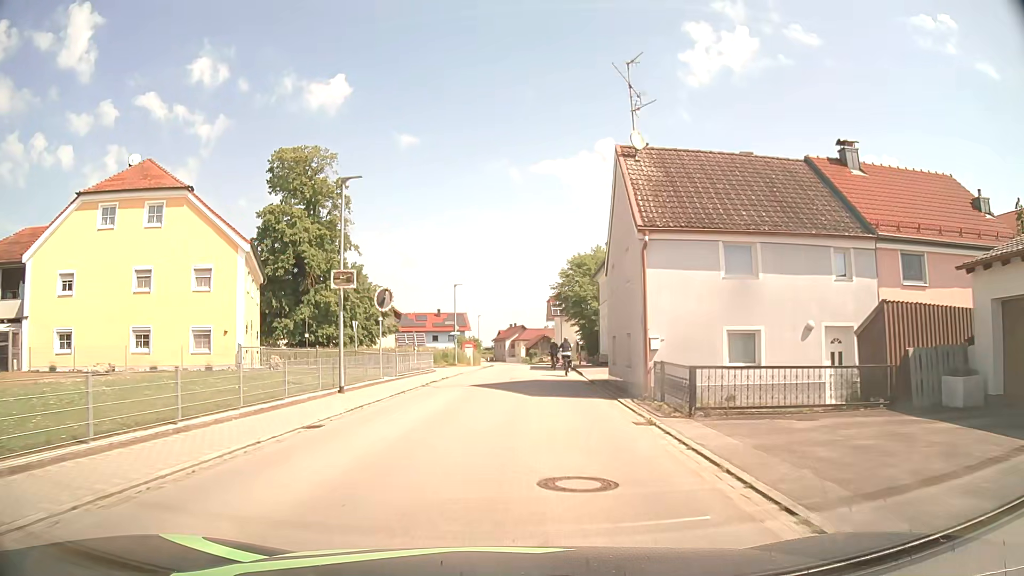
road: secondary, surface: asphalt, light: Day
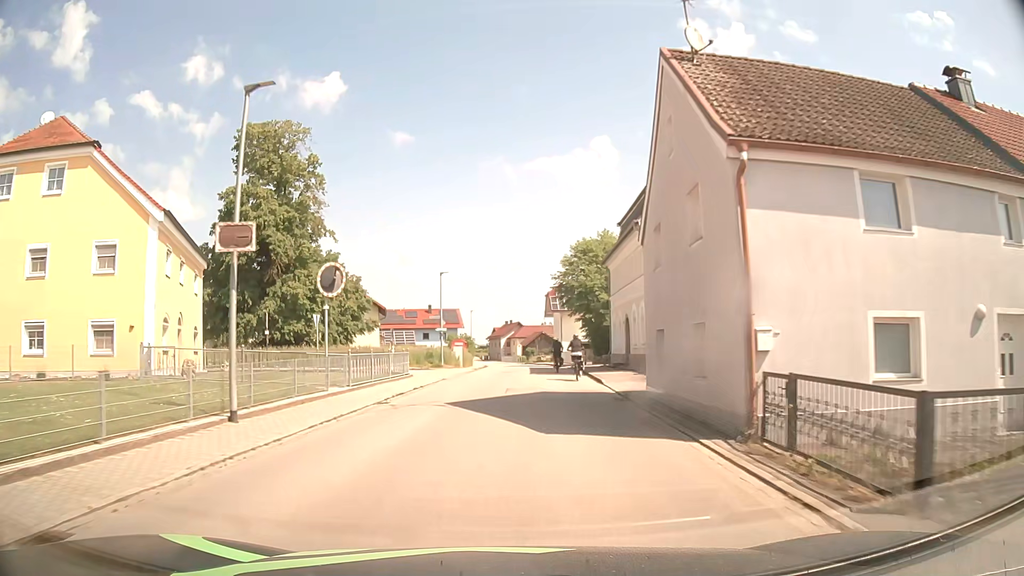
(+0.1, +7.5) m; 0°
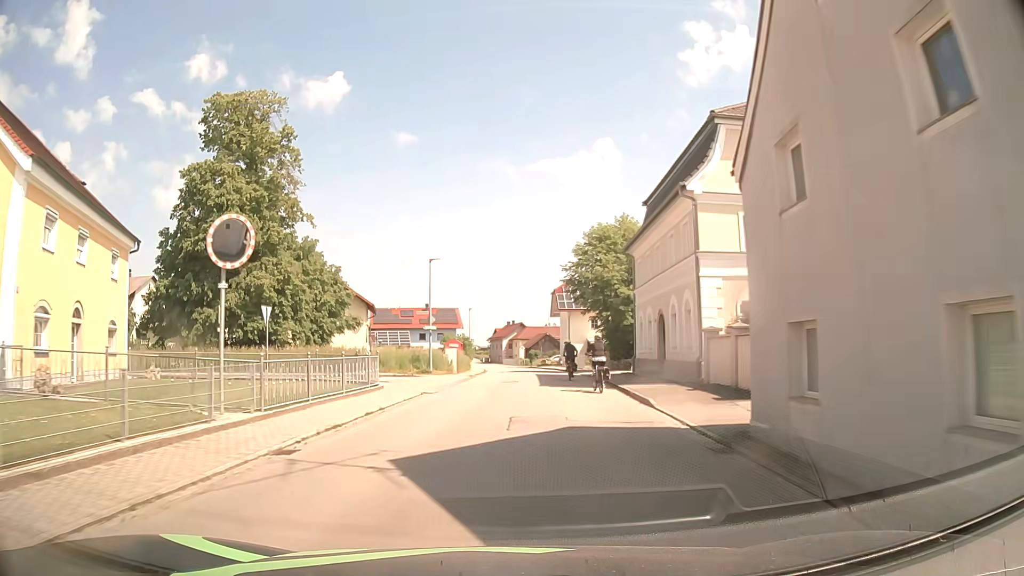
(0.0, +7.6) m; 0°
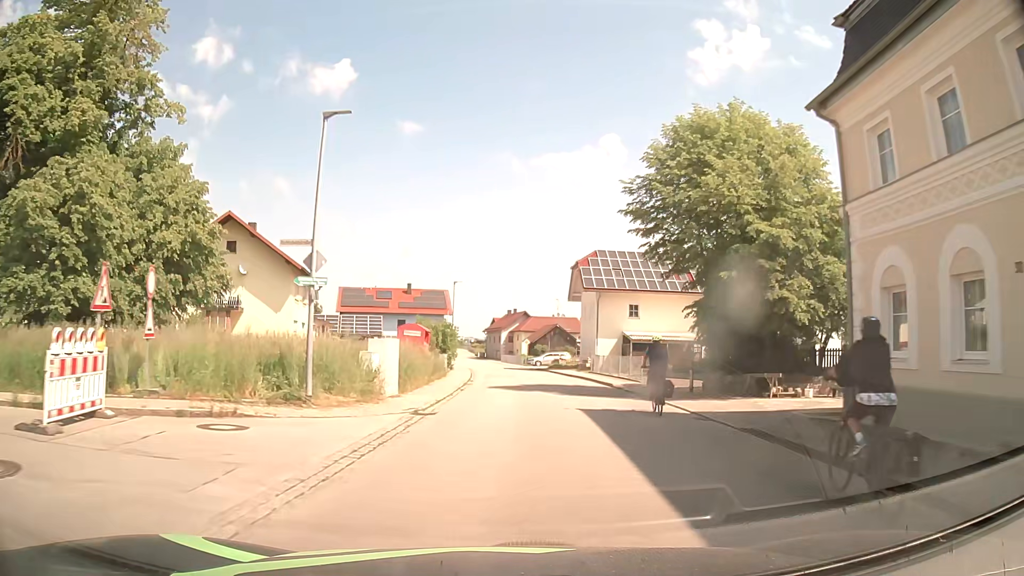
(-0.1, +22.8) m; 0°
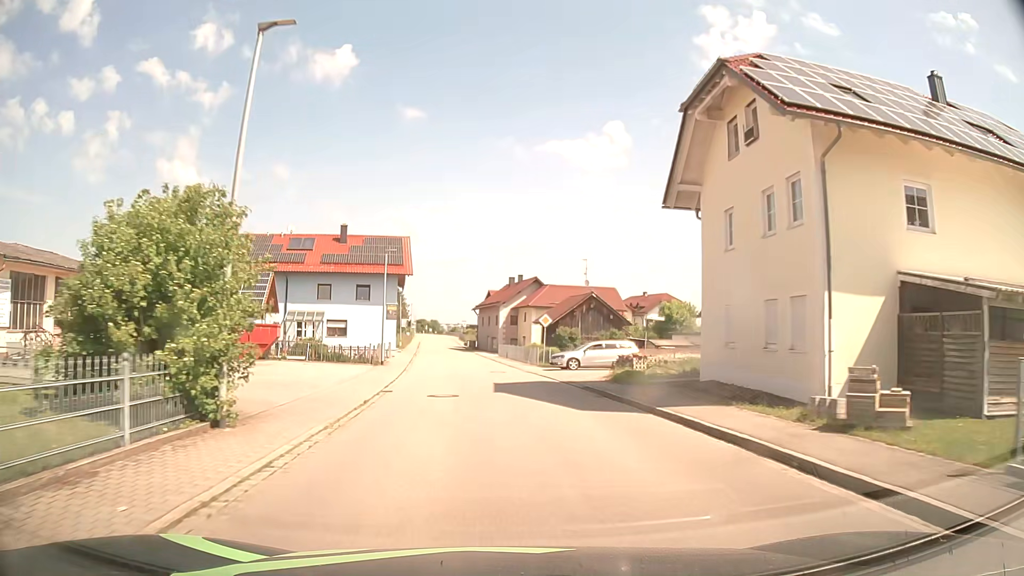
(+0.5, +38.5) m; 0°
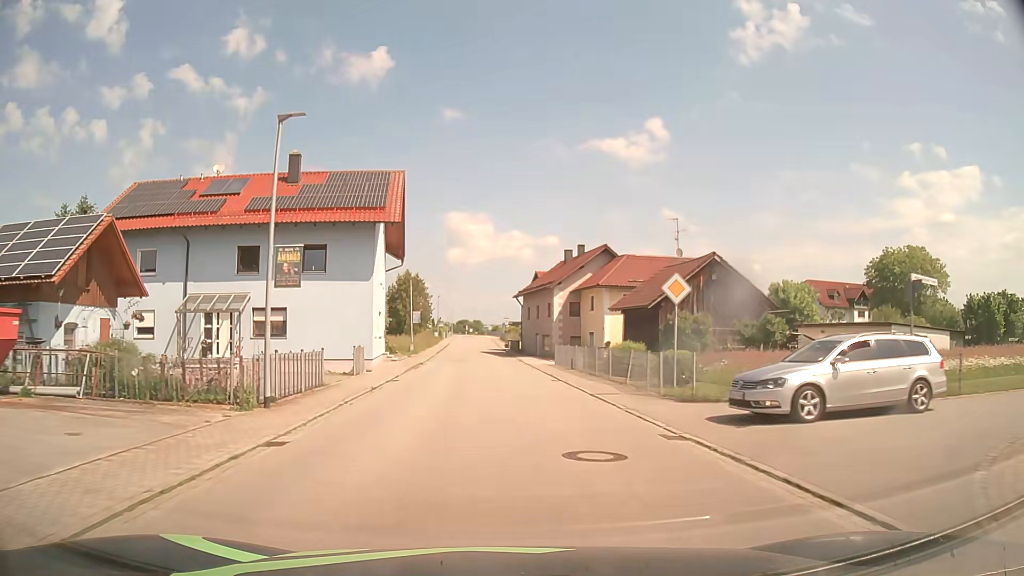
(-0.7, +23.2) m; -4°
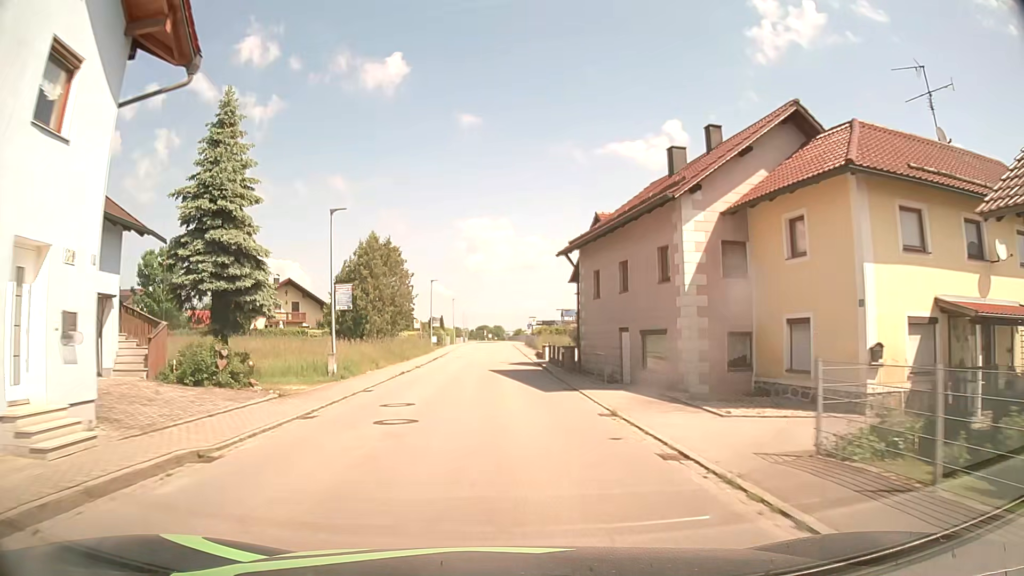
(-0.5, +30.7) m; -2°
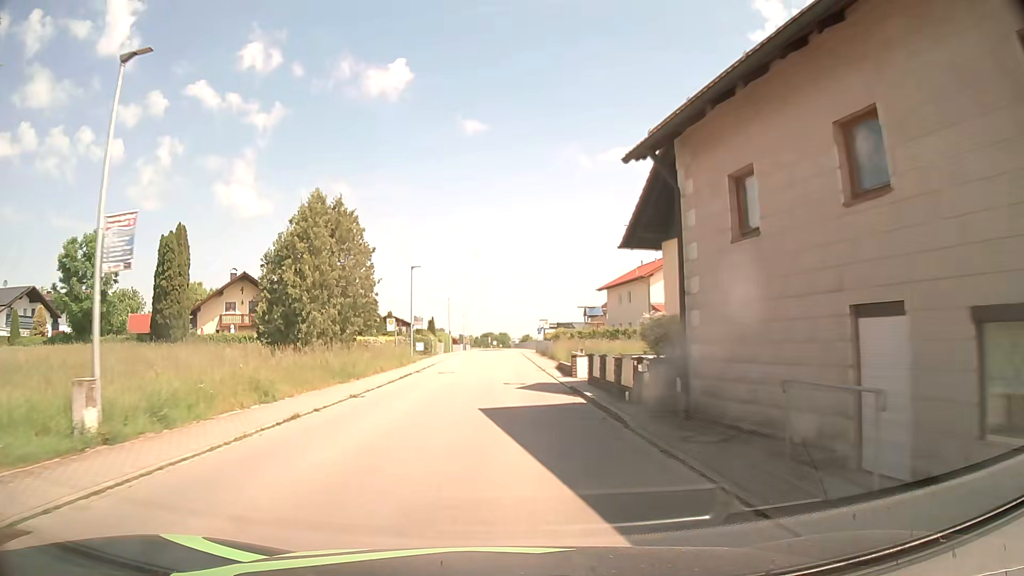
(0.0, +15.2) m; 0°
